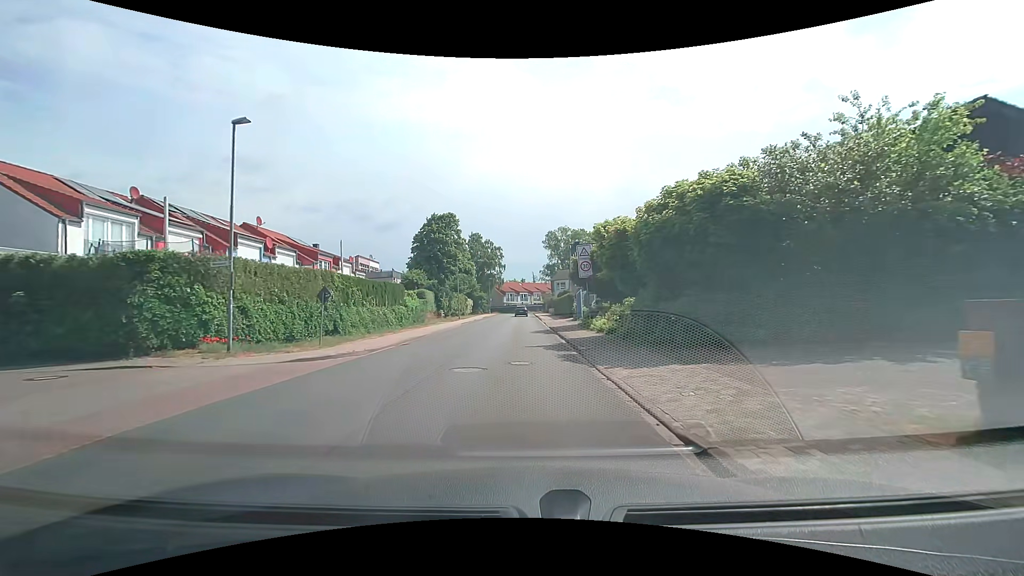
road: unclassified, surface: asphalt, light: Day
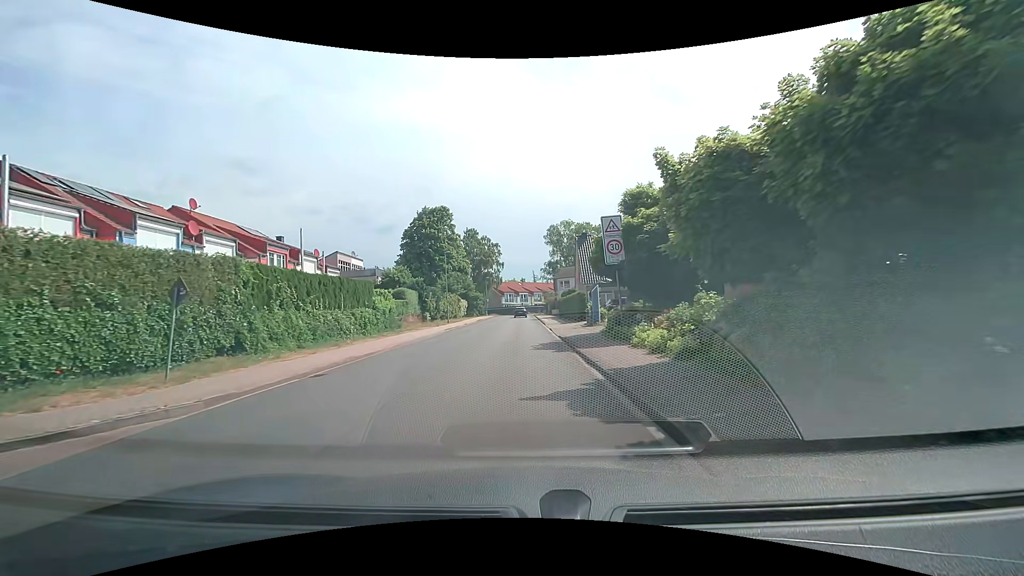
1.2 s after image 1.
(-0.1, +9.0) m; -1°
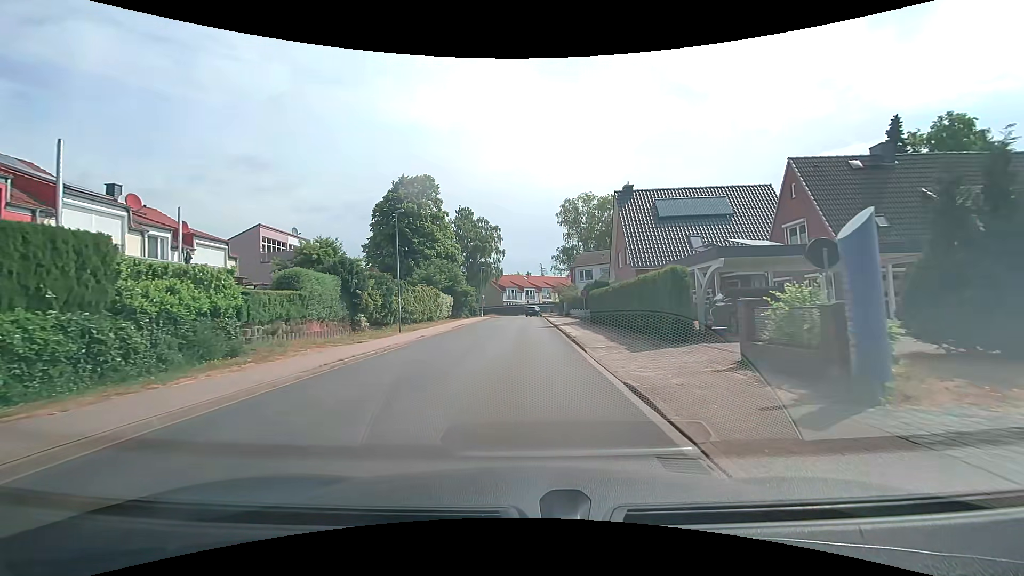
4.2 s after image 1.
(-0.2, +22.4) m; -1°
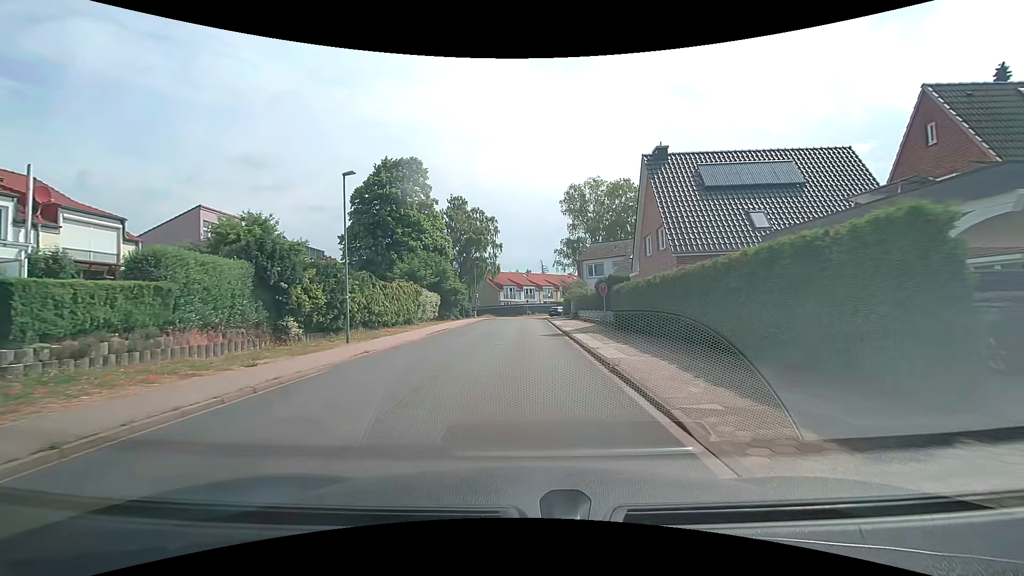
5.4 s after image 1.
(+0.1, +9.0) m; 0°
